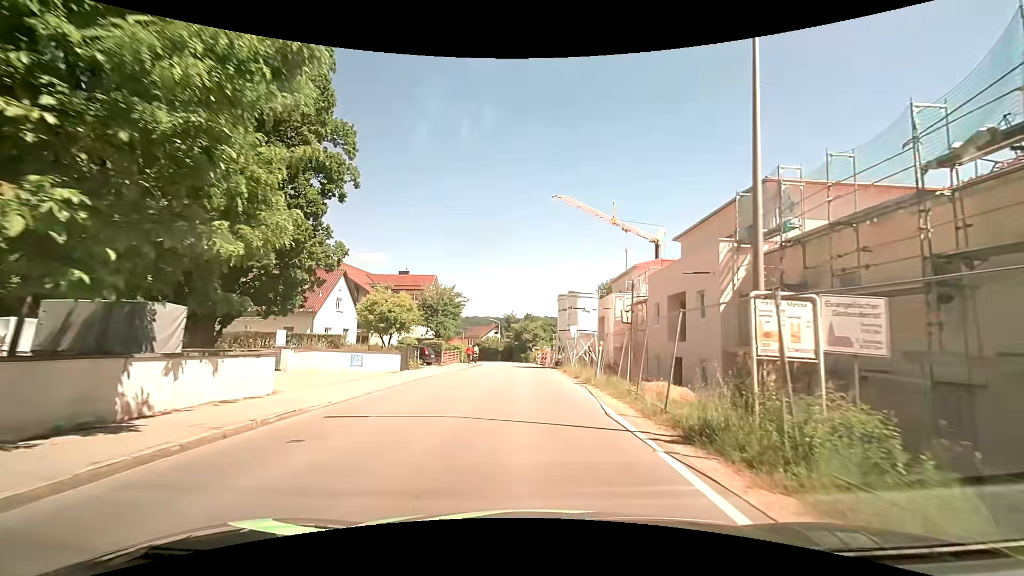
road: tertiary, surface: asphalt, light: Day
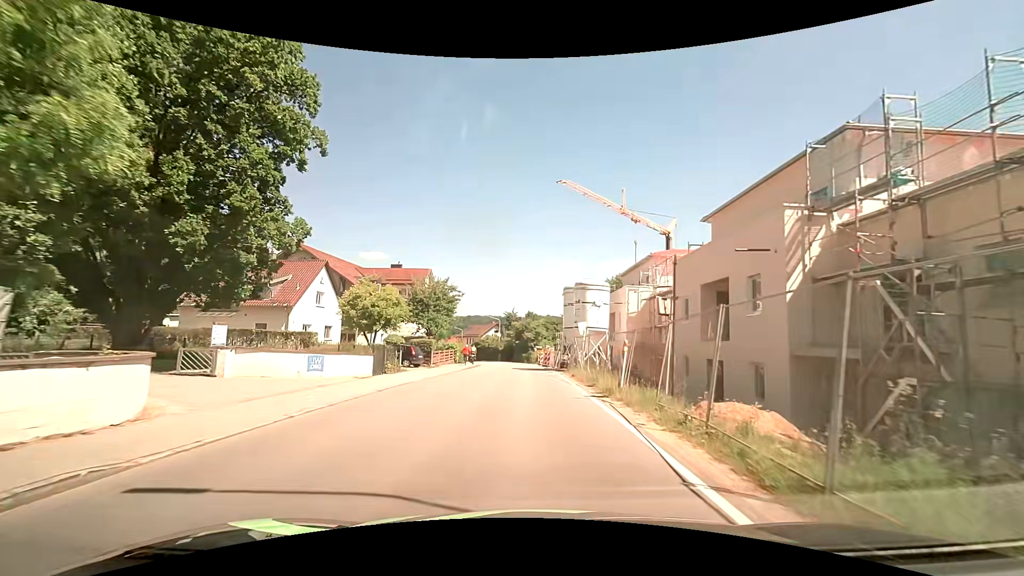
(0.0, +4.8) m; 0°
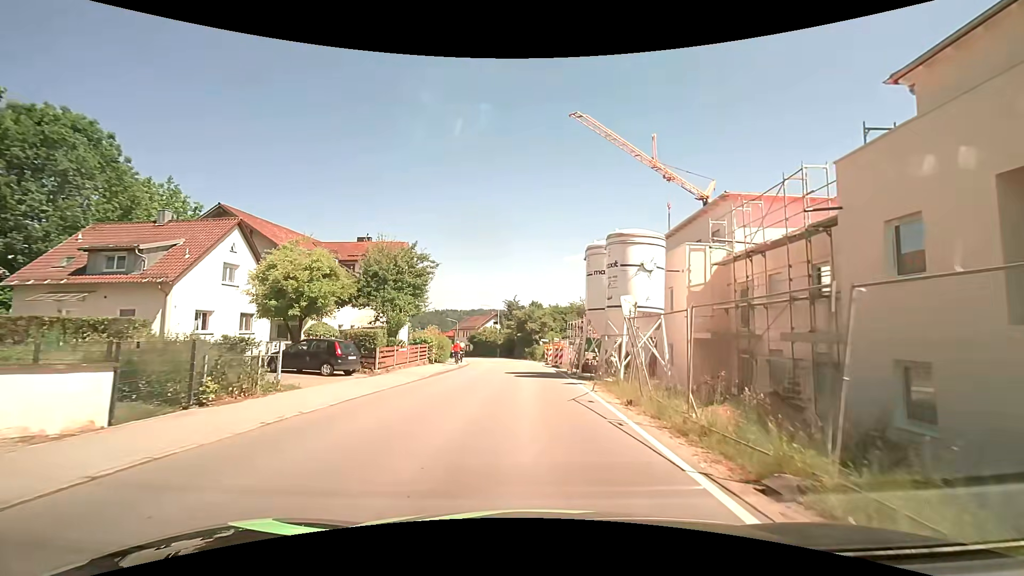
(-0.1, +13.6) m; -2°
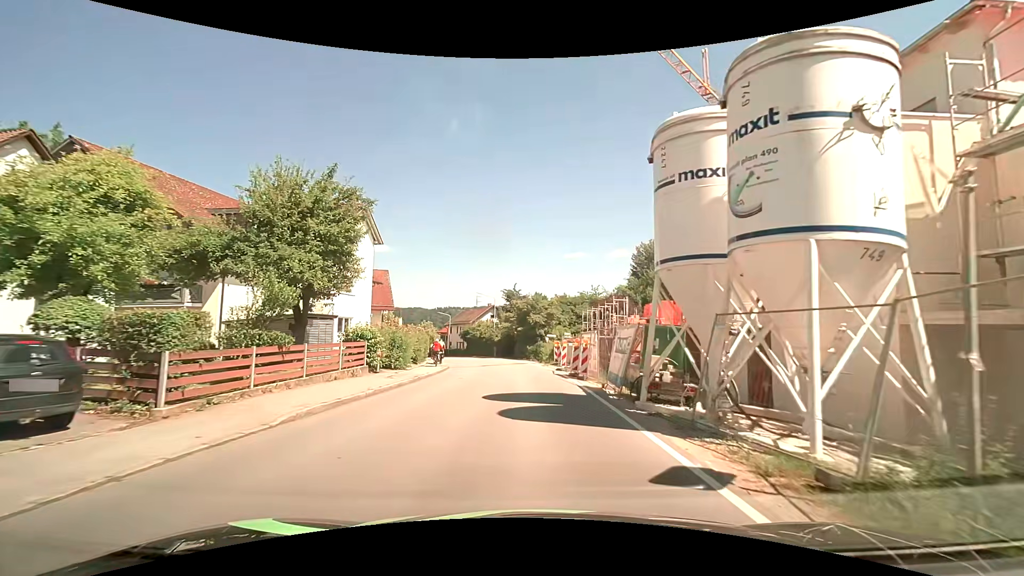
(+0.1, +13.2) m; +1°
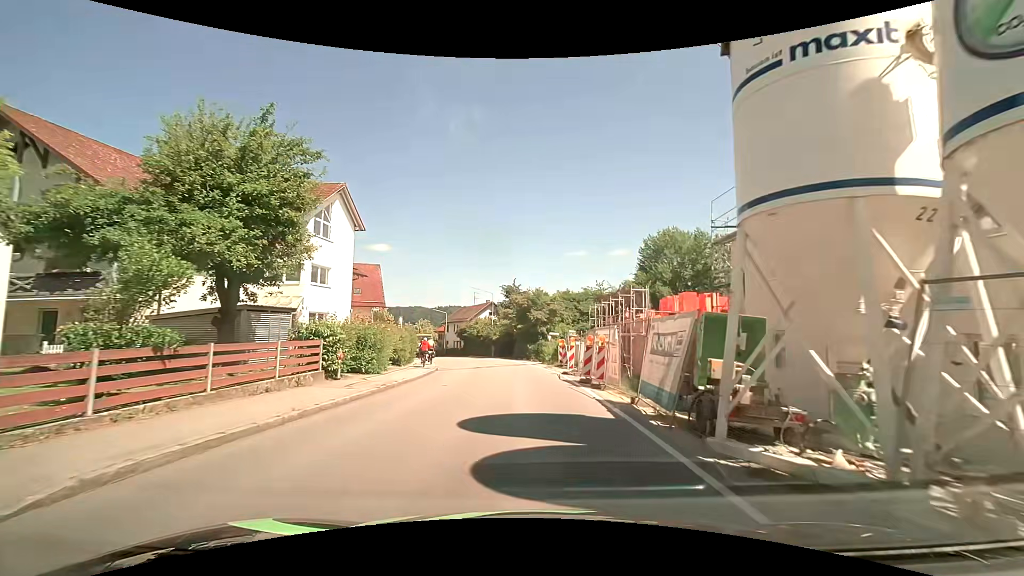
(-0.1, +4.5) m; -2°
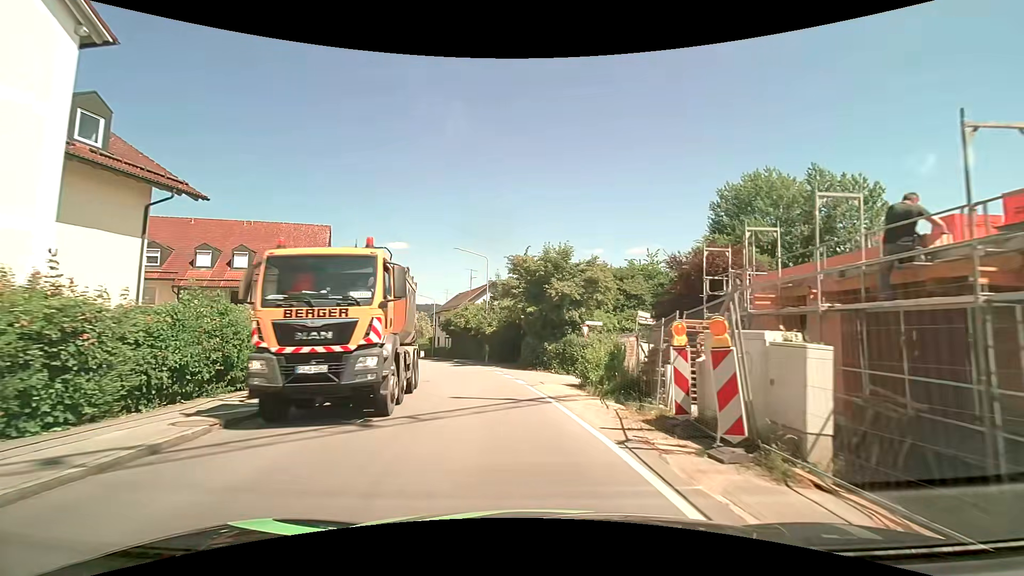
(+0.2, +22.7) m; -1°
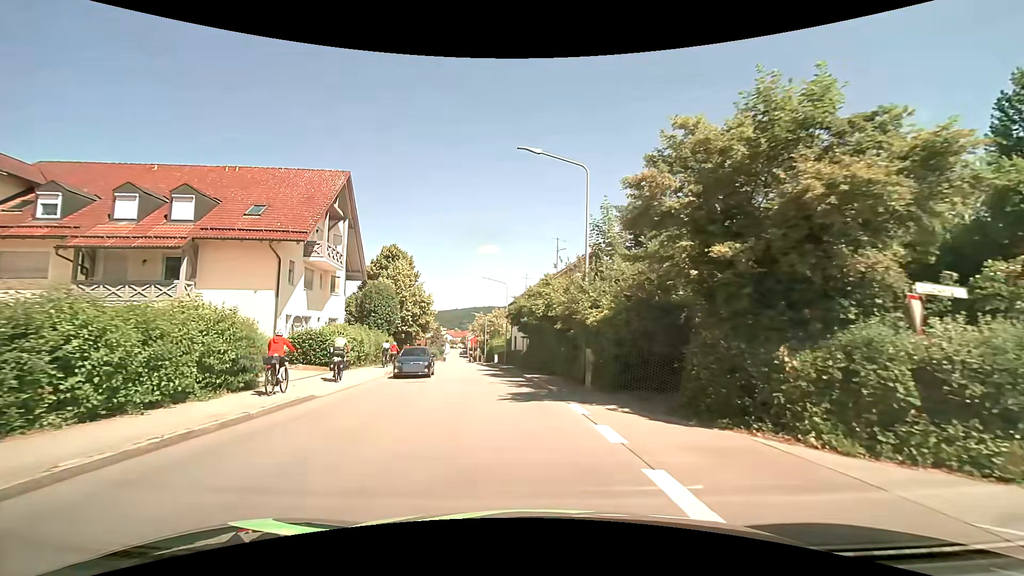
(-1.6, +18.0) m; -11°
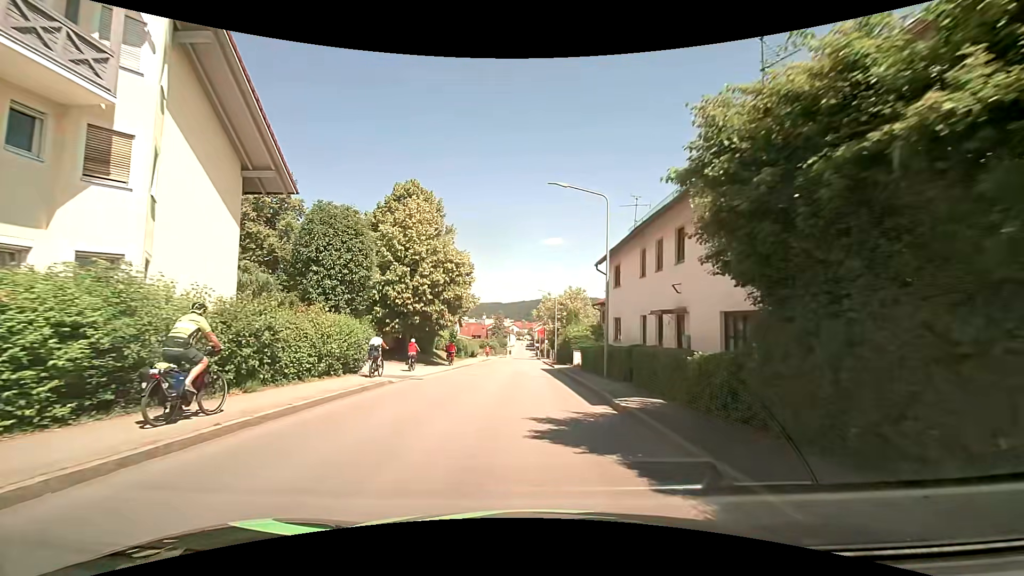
(-2.1, +24.4) m; -8°
(0, +10) (0, +20) (0, +30) (0, +40) (0, +50) (0, +60) (0, +70) (0, +80) (0, +90) (0, +100) m
